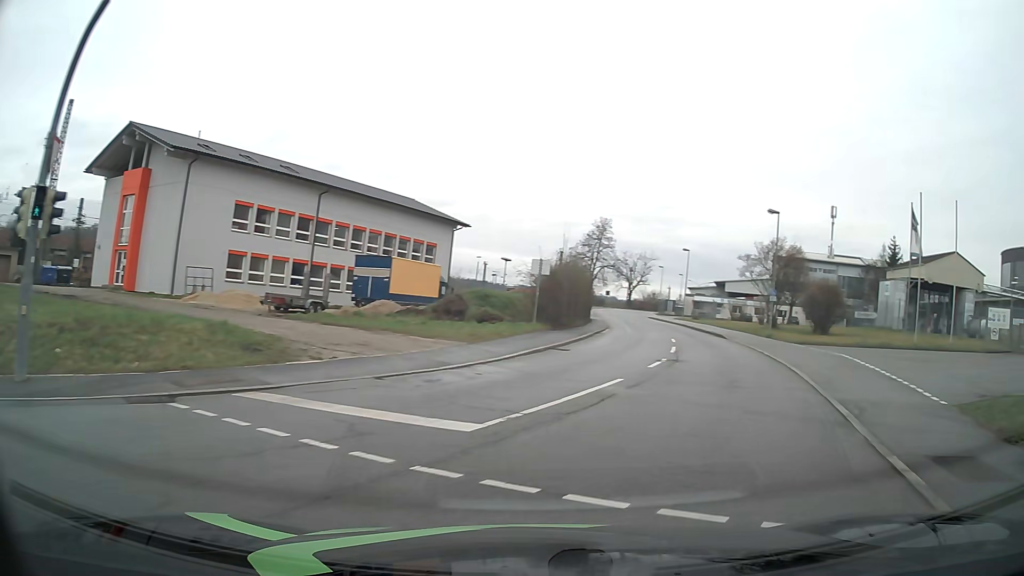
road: residential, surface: asphalt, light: Day
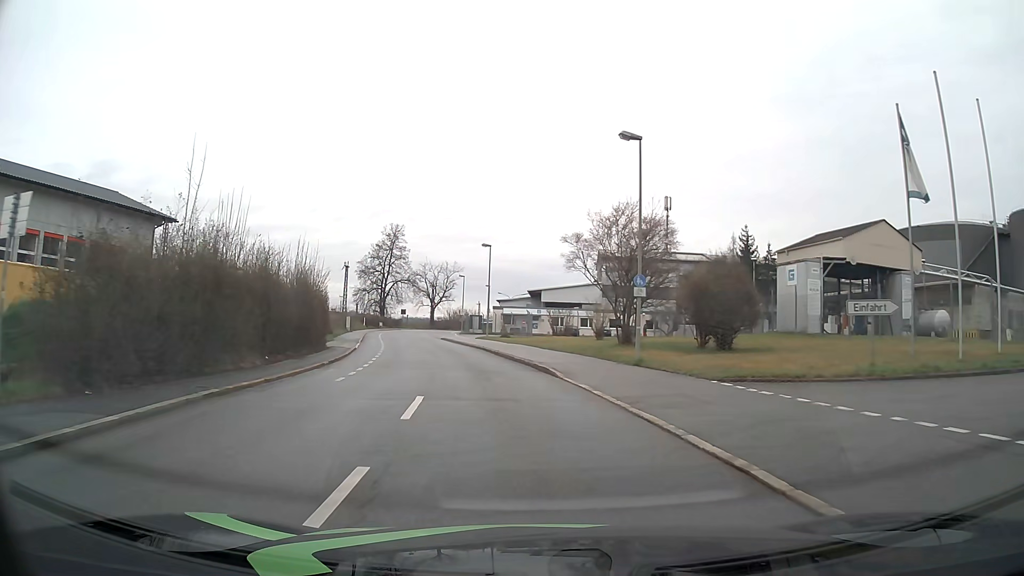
(+4.7, +19.6) m; +15°
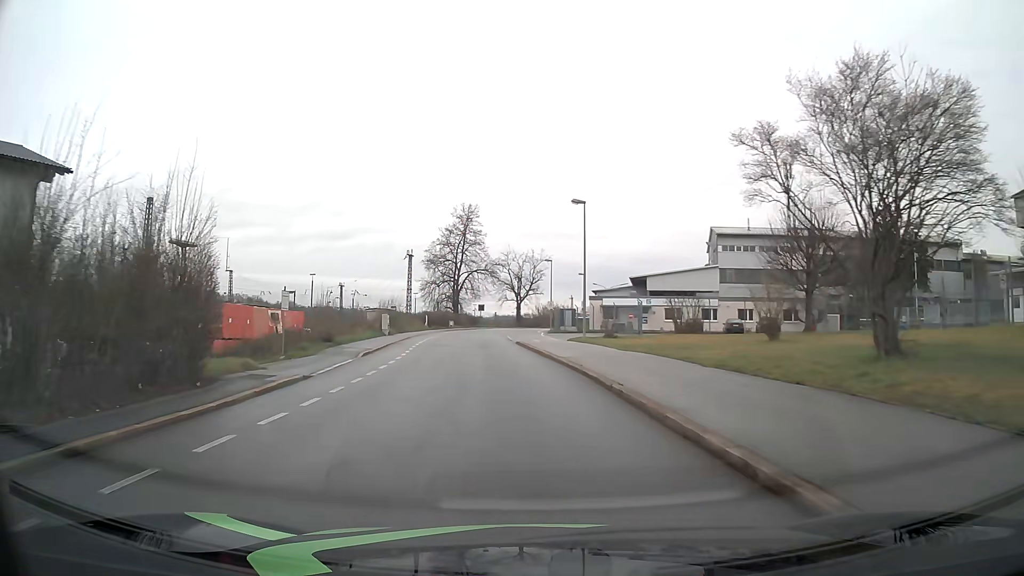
(-1.3, +19.2) m; -8°
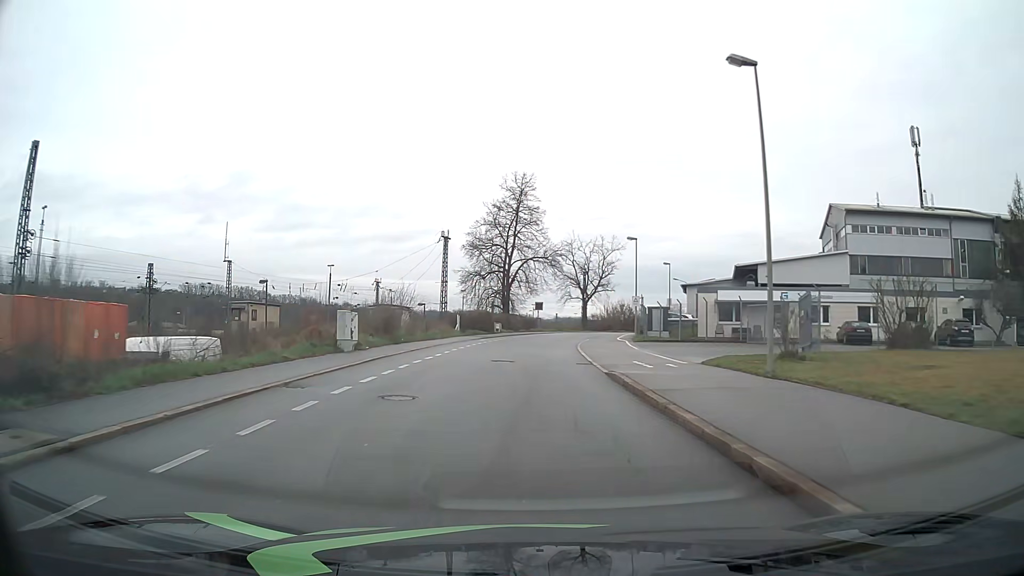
(-1.2, +22.3) m; -5°
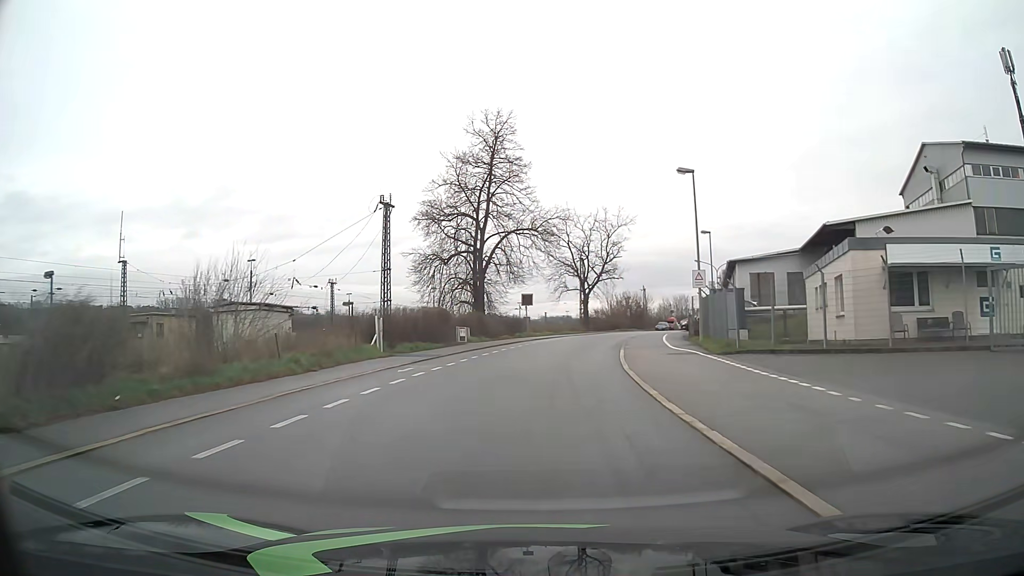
(-0.1, +23.6) m; +1°
(0, +10) (+1, +20) (+2, +30) (+4, +40) (+6, +50) (+9, +59) (+12, +69) (+15, +78) (+19, +87) (+22, +97) m
